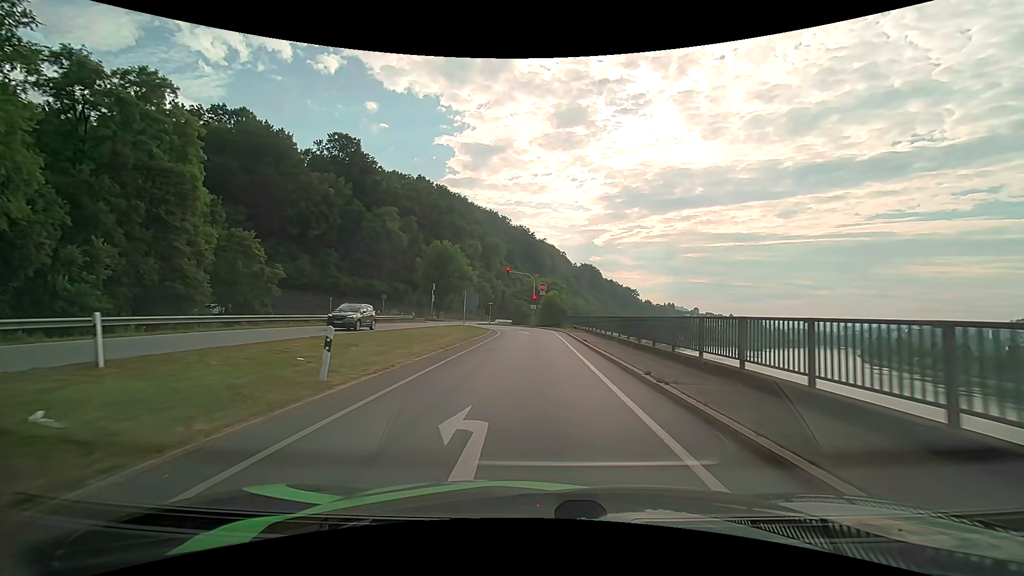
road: primary_link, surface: asphalt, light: Day
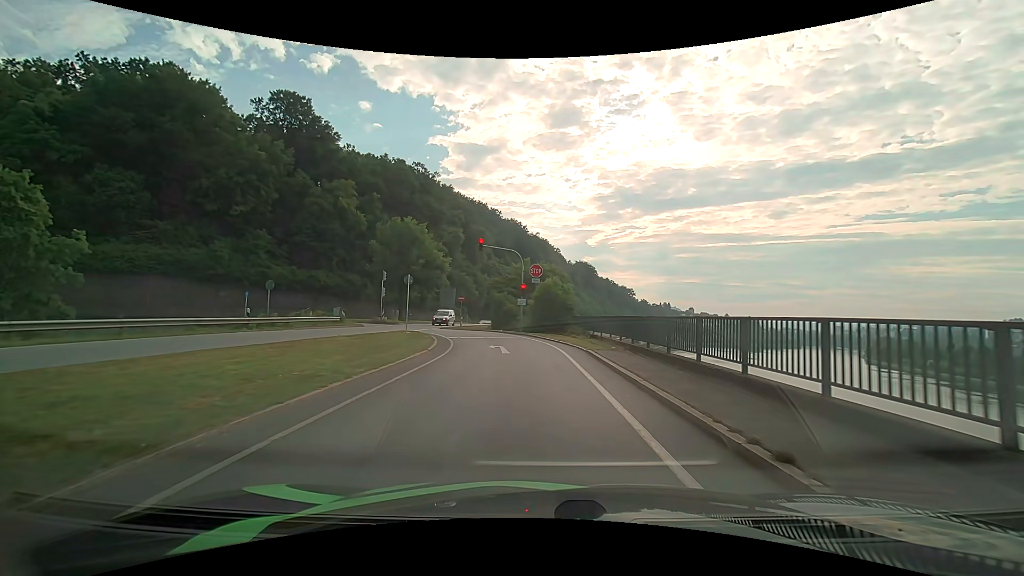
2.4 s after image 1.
(+0.2, +19.8) m; +1°
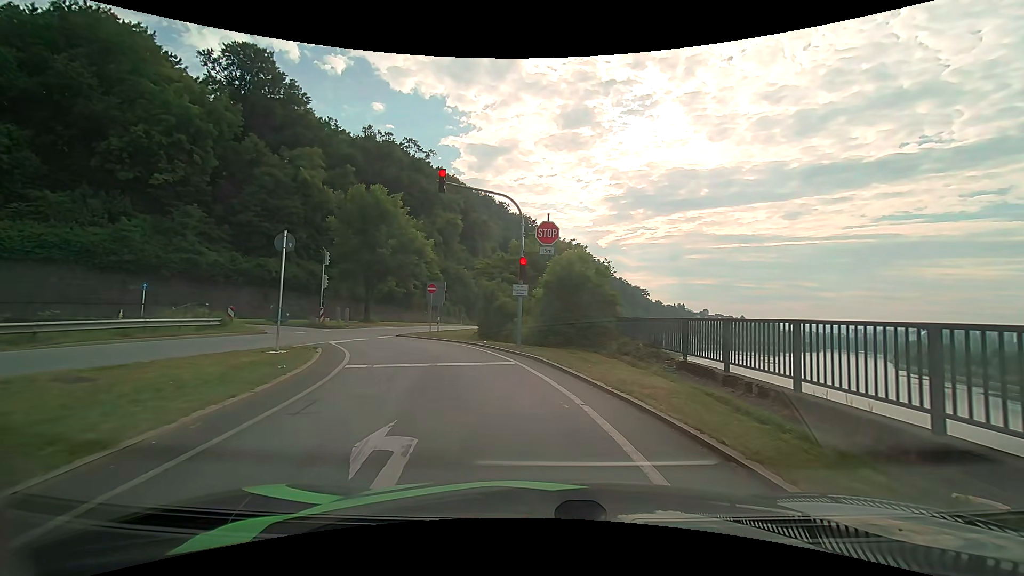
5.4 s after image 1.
(-0.1, +15.8) m; -1°
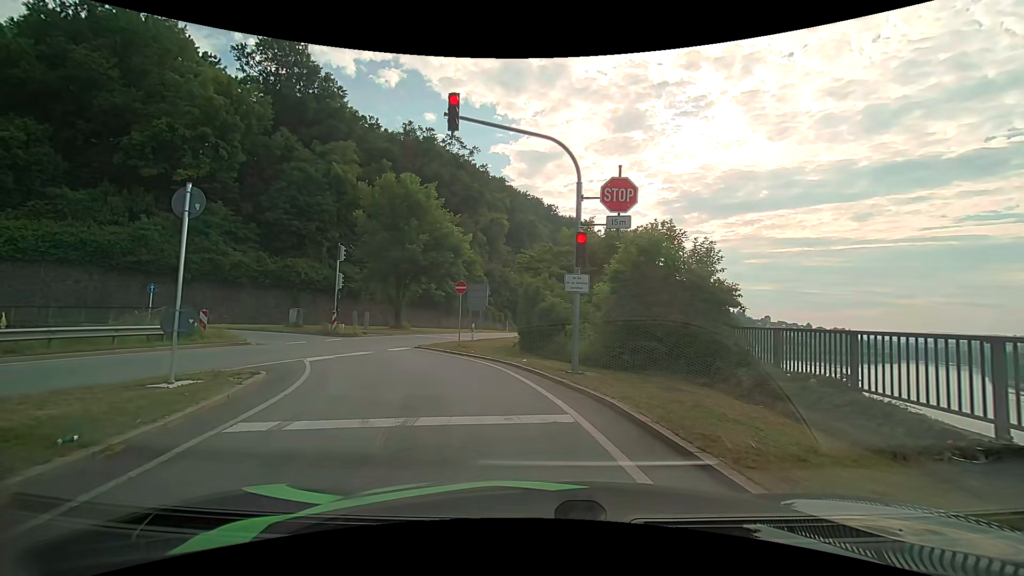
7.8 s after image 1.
(-0.2, +6.4) m; -5°
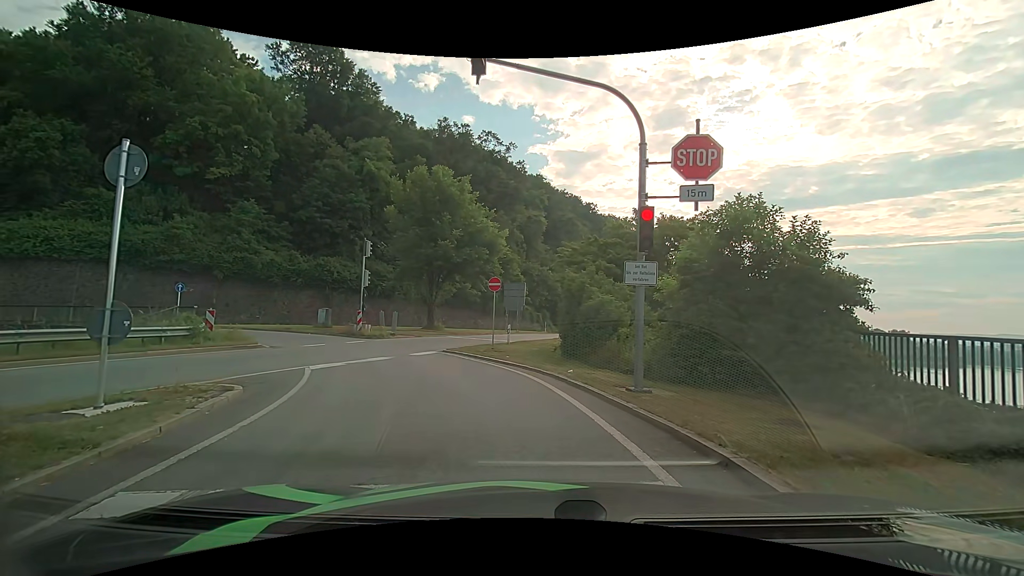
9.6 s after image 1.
(-0.1, +2.5) m; -3°
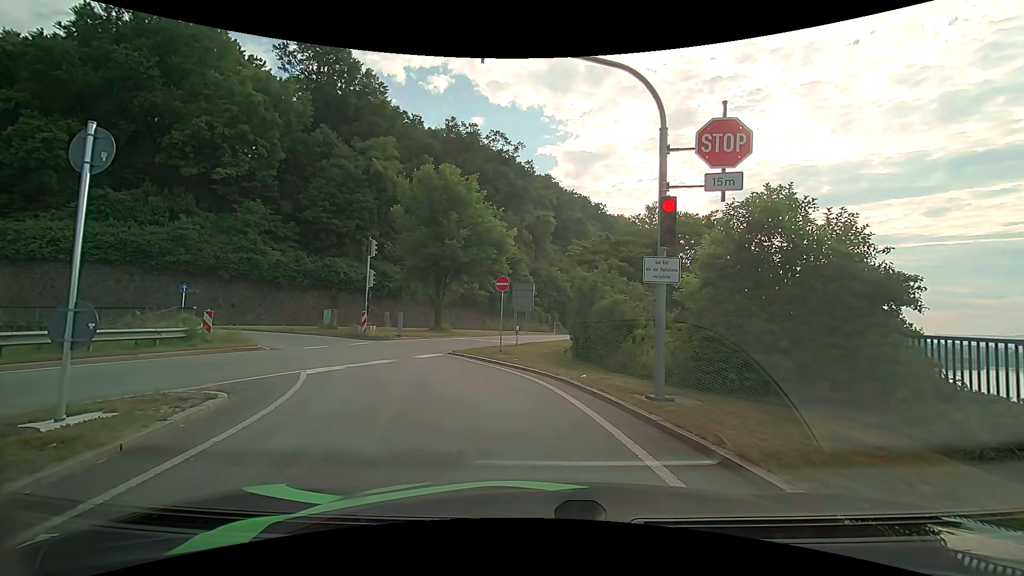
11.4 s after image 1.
(0.0, +0.7) m; 0°
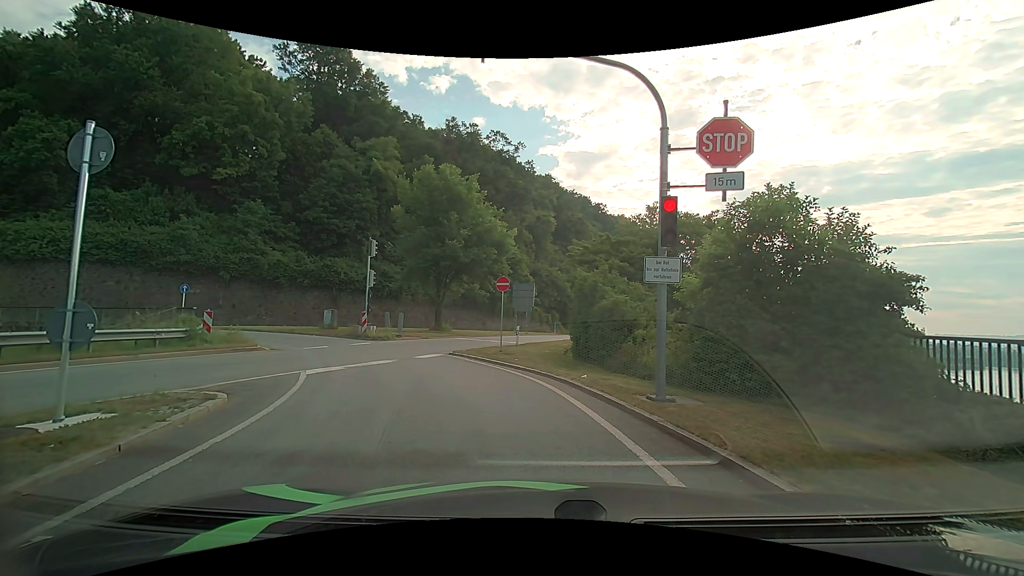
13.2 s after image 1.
(0.0, +0.1) m; 0°
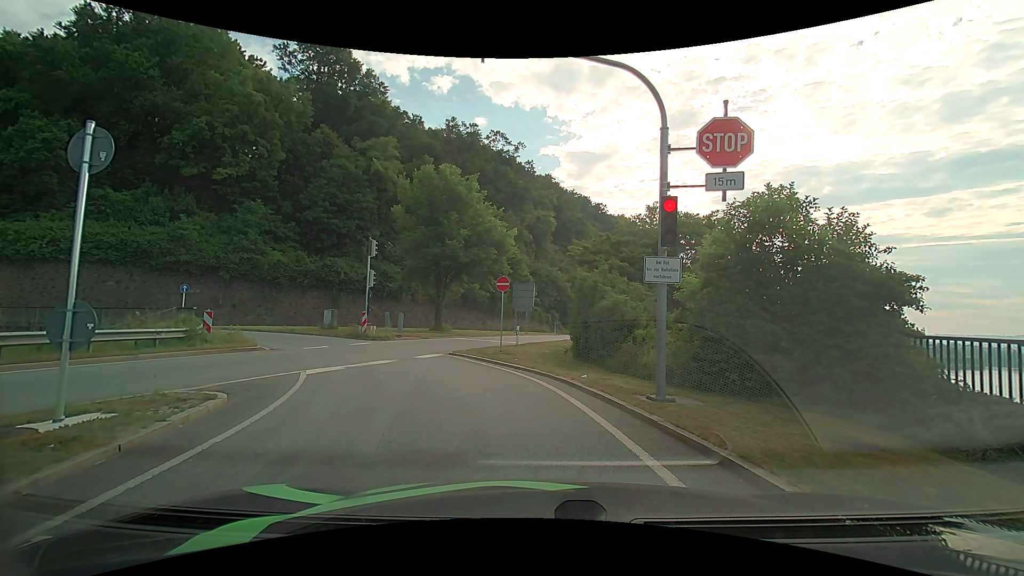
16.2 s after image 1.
(0.0, 0.0) m; 0°
(-1, +10) (-6, +19) (-13, +26) (-22, +29) (-32, +31) (-42, +29) (-51, +25) (-61, +22) (-70, +19) (-80, +17) m
